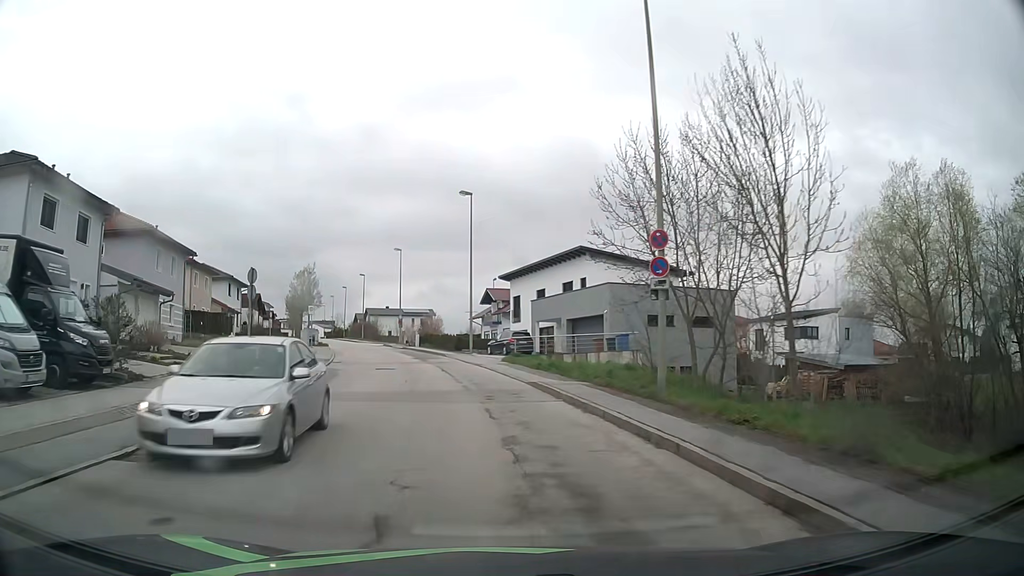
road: residential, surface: asphalt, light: Day
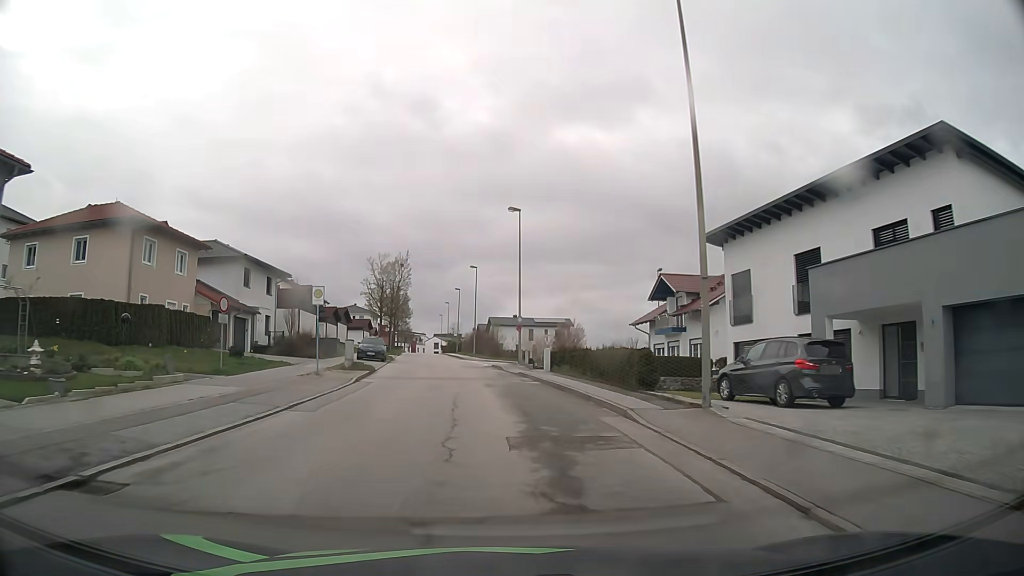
(-3.1, +27.8) m; -12°
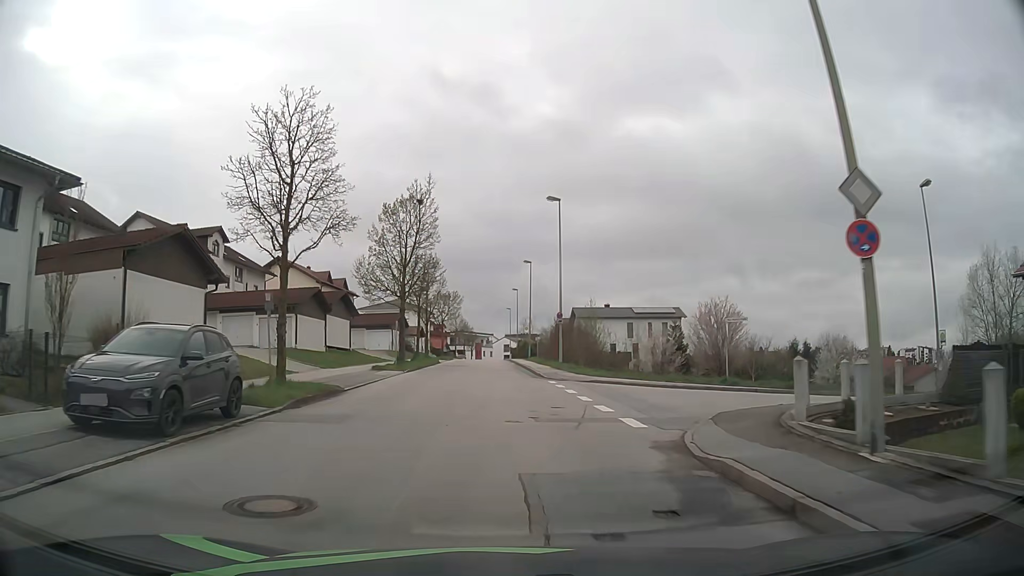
(-2.0, +35.0) m; -6°
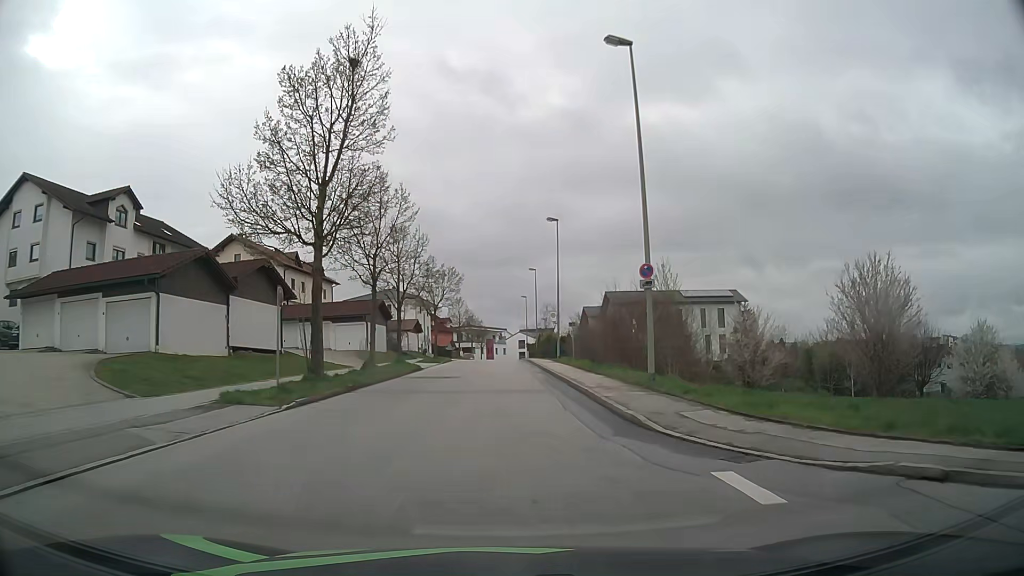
(-0.3, +21.1) m; -1°
